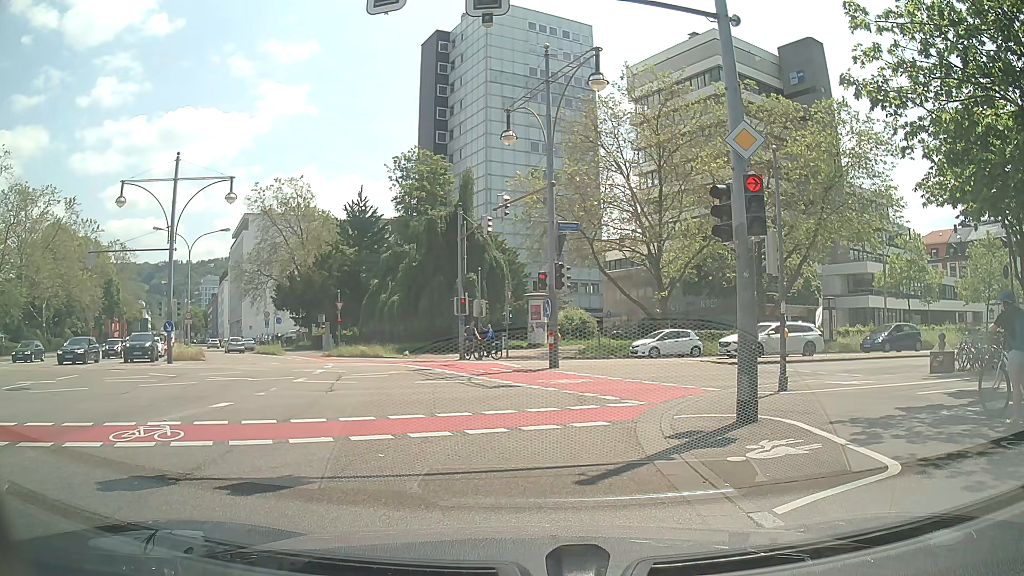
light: Day
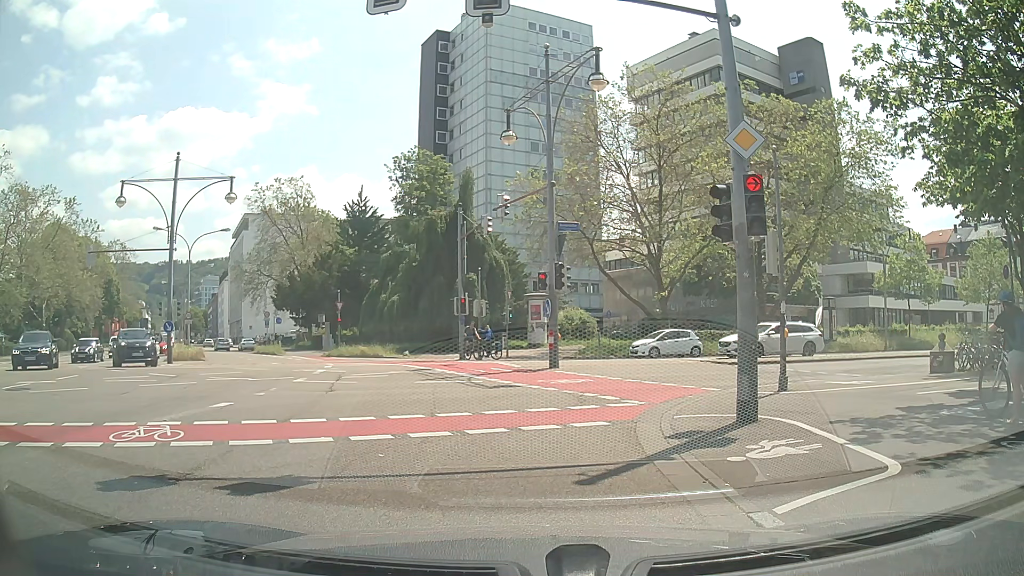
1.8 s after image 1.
(0.0, 0.0) m; 0°
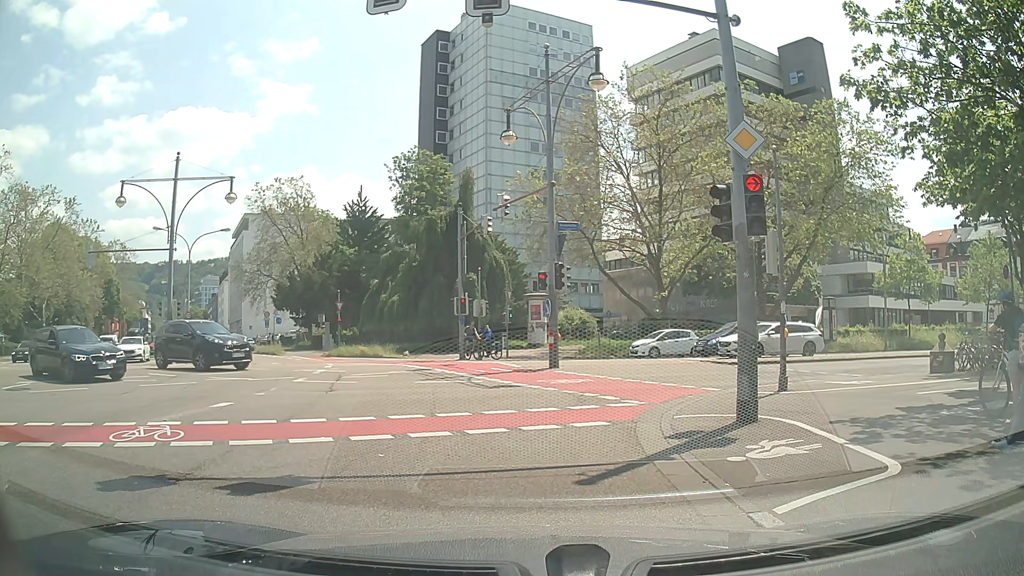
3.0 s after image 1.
(0.0, 0.0) m; 0°
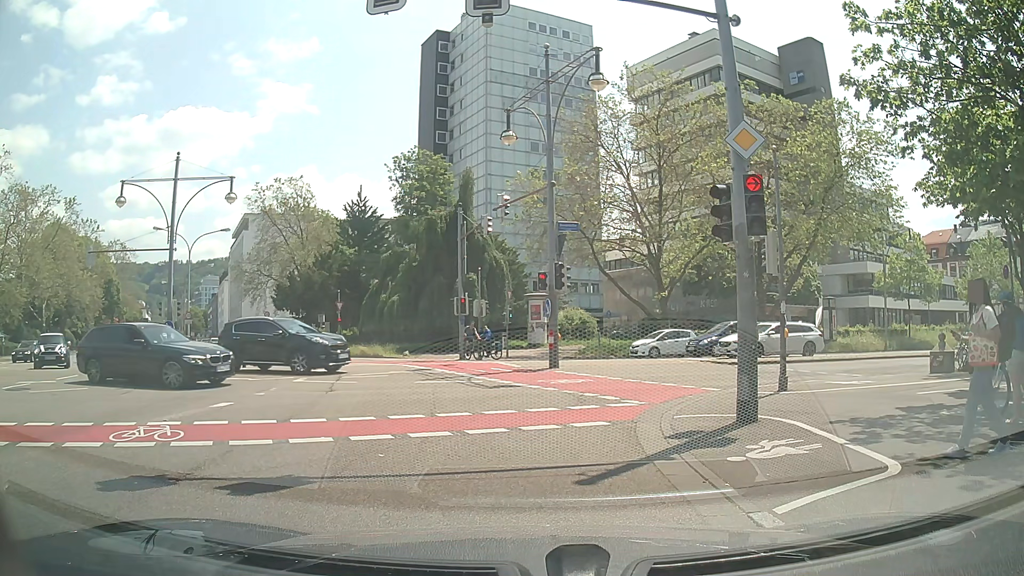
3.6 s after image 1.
(0.0, 0.0) m; 0°
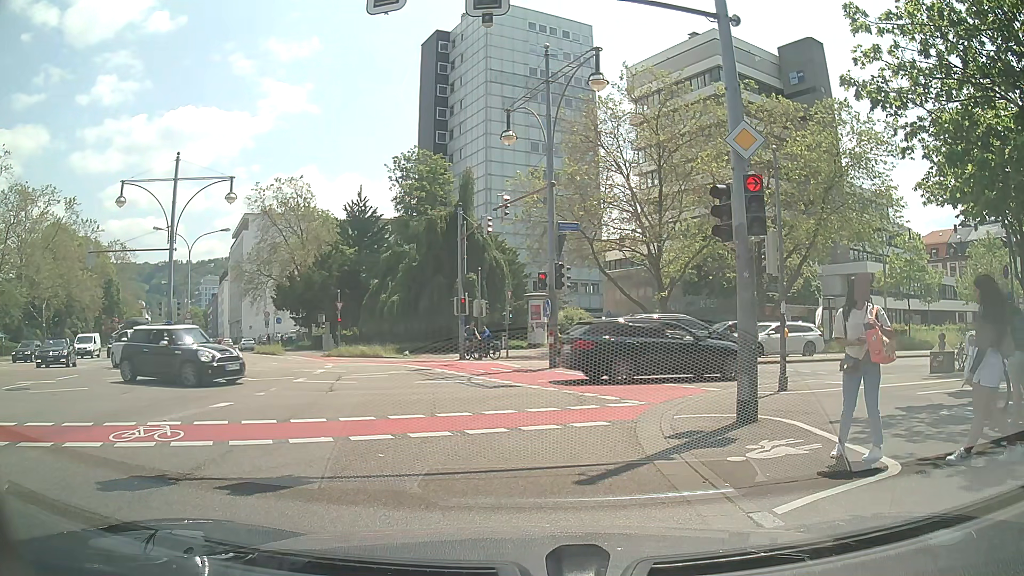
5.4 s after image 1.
(0.0, 0.0) m; 0°
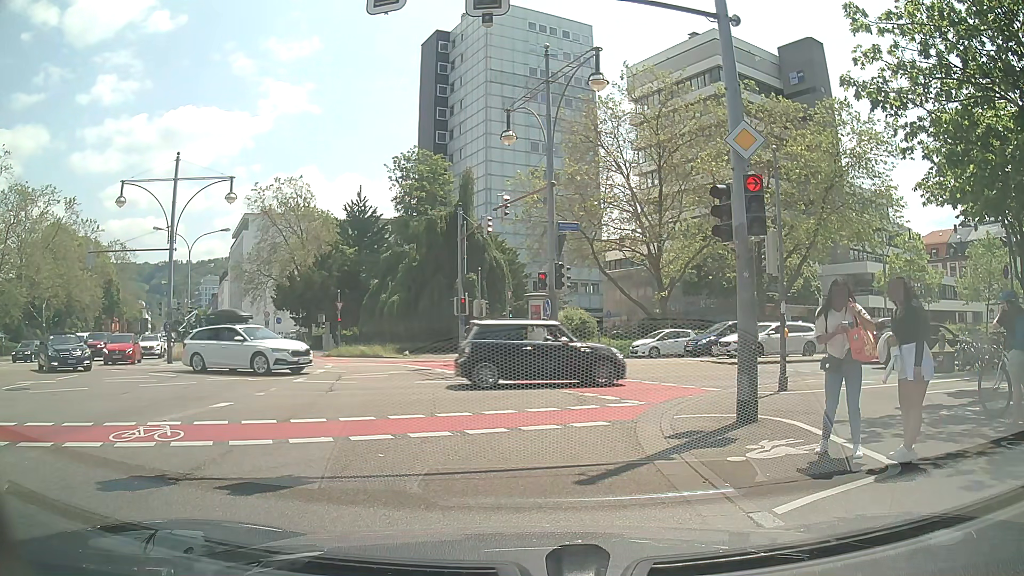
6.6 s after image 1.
(0.0, 0.0) m; 0°
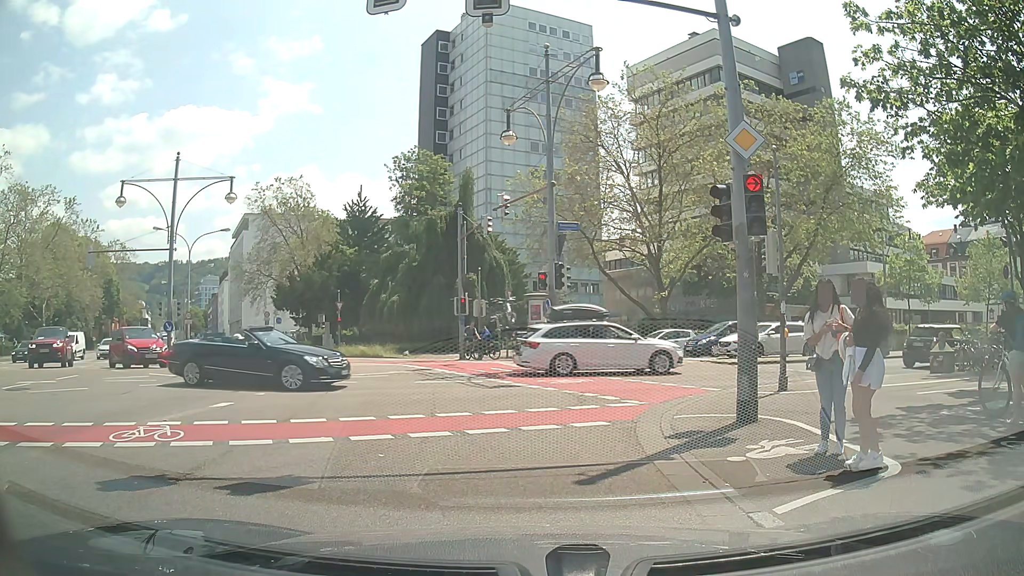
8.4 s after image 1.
(0.0, 0.0) m; 0°
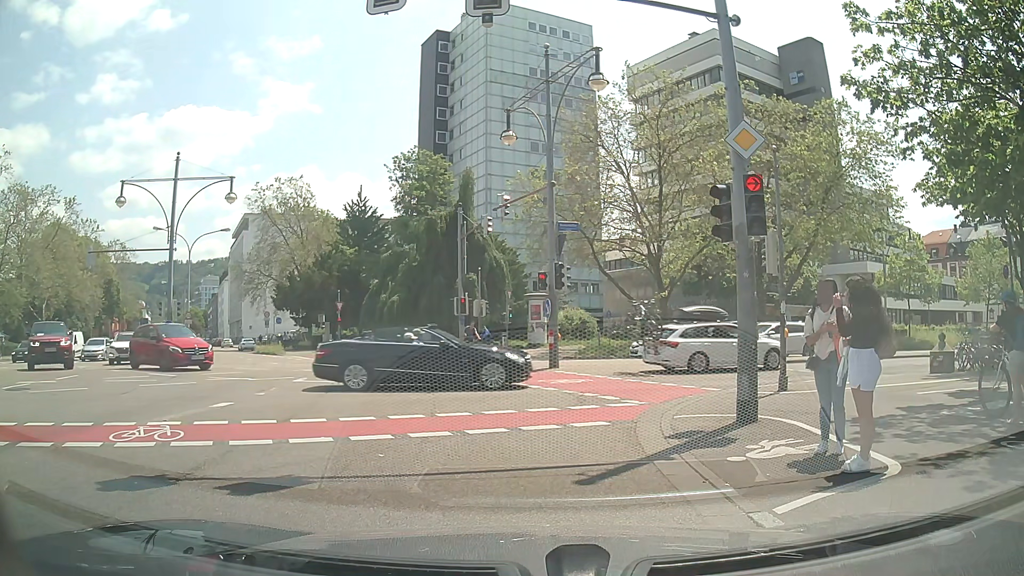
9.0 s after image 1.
(0.0, 0.0) m; 0°
